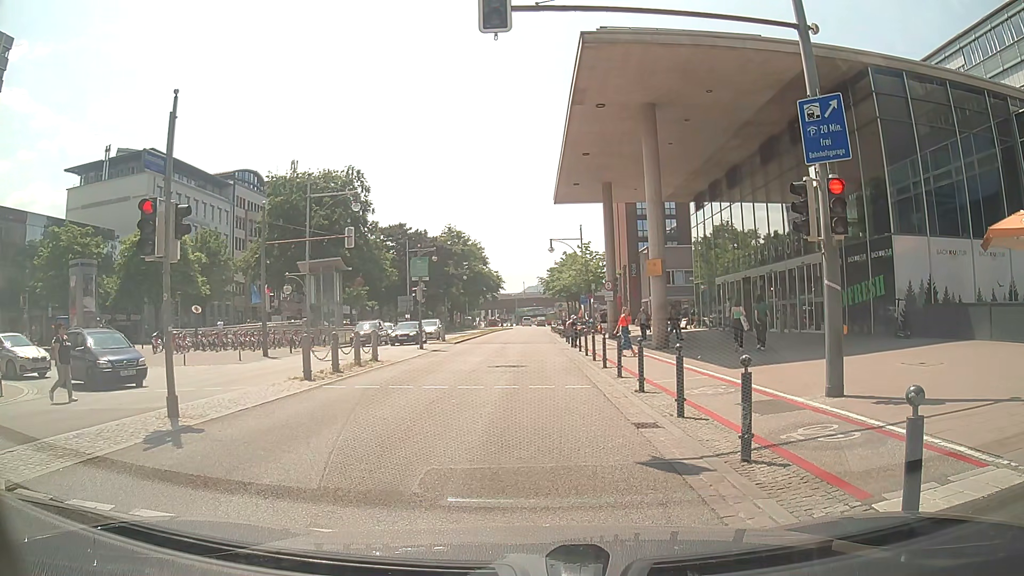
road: primary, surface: asphalt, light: Day
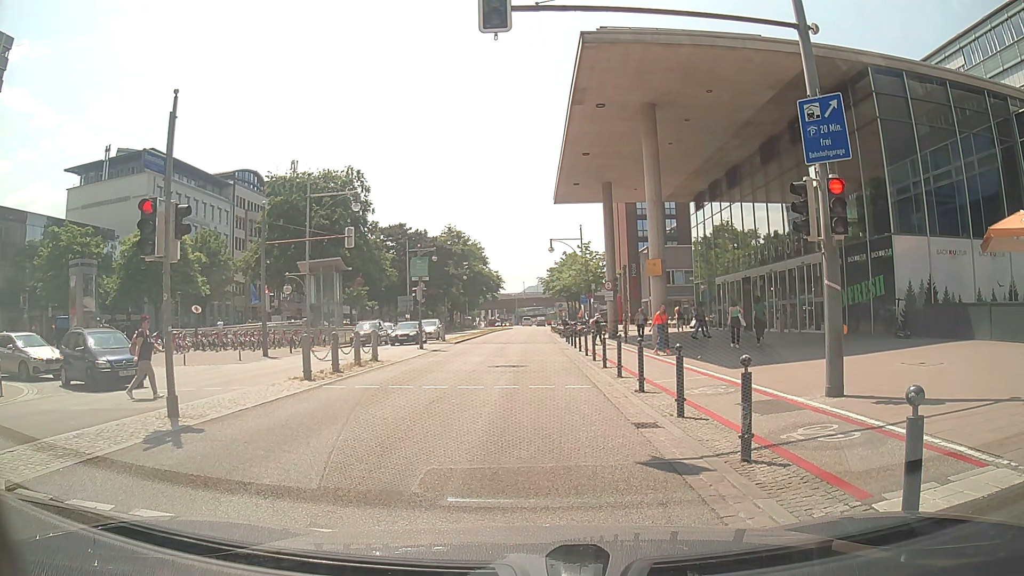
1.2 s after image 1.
(0.0, 0.0) m; 0°
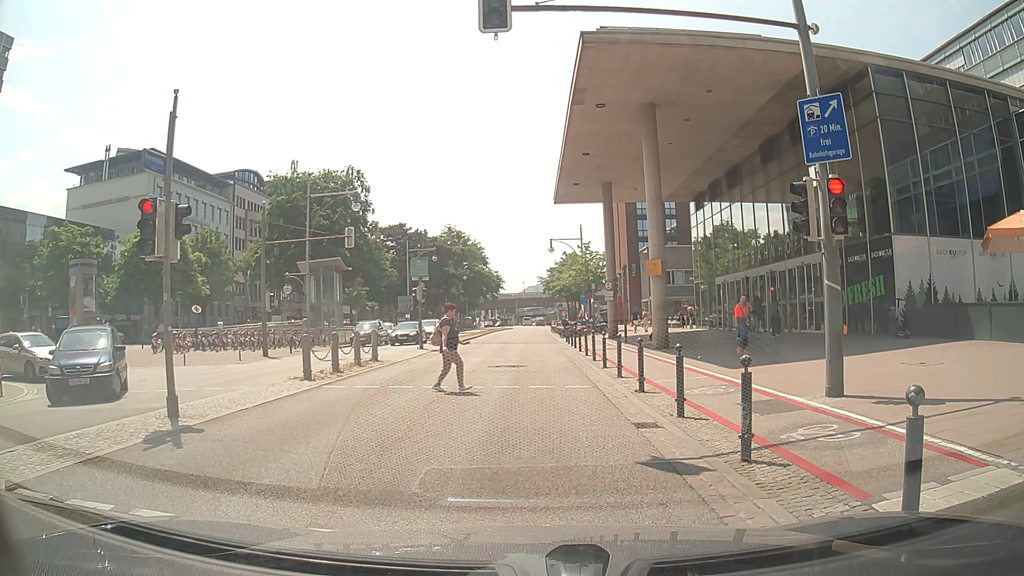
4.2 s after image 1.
(0.0, 0.0) m; 0°
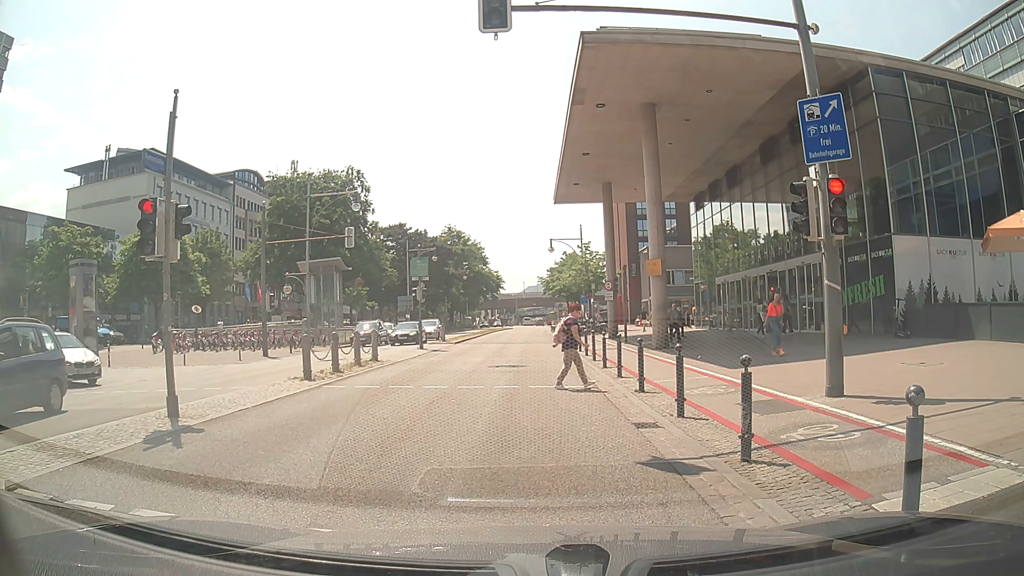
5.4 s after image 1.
(0.0, 0.0) m; 0°
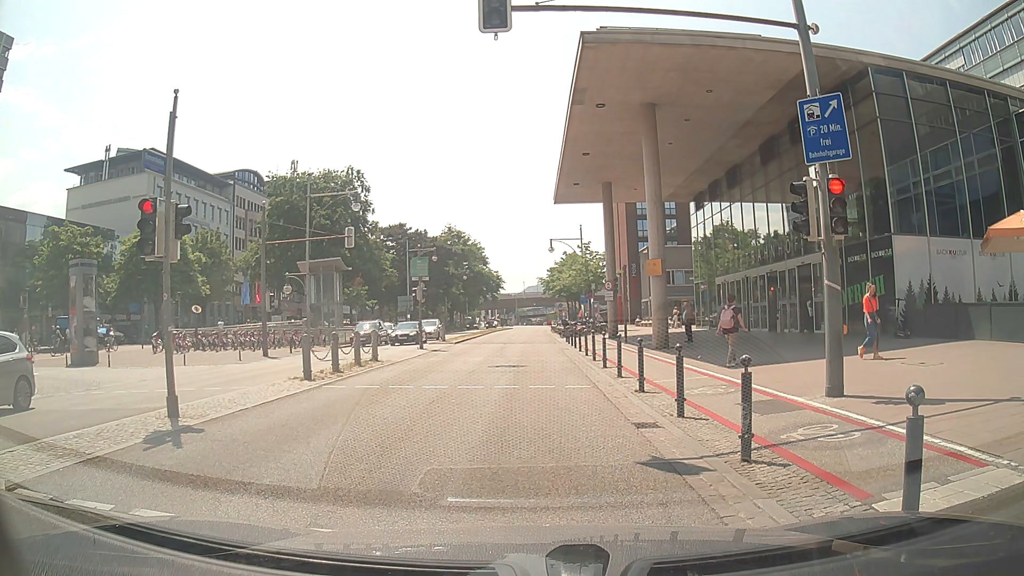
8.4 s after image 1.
(0.0, 0.0) m; 0°
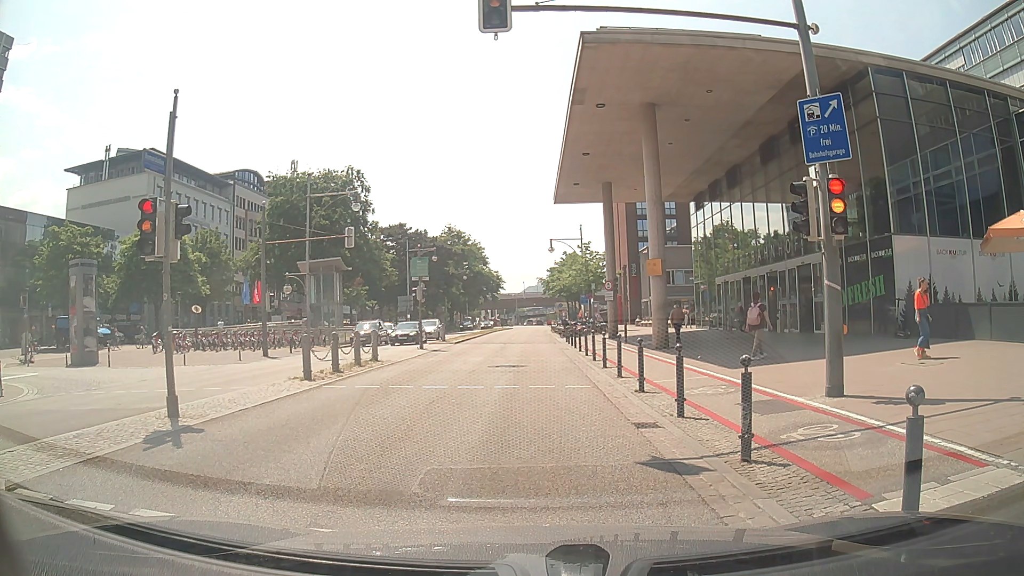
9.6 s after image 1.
(0.0, 0.0) m; 0°
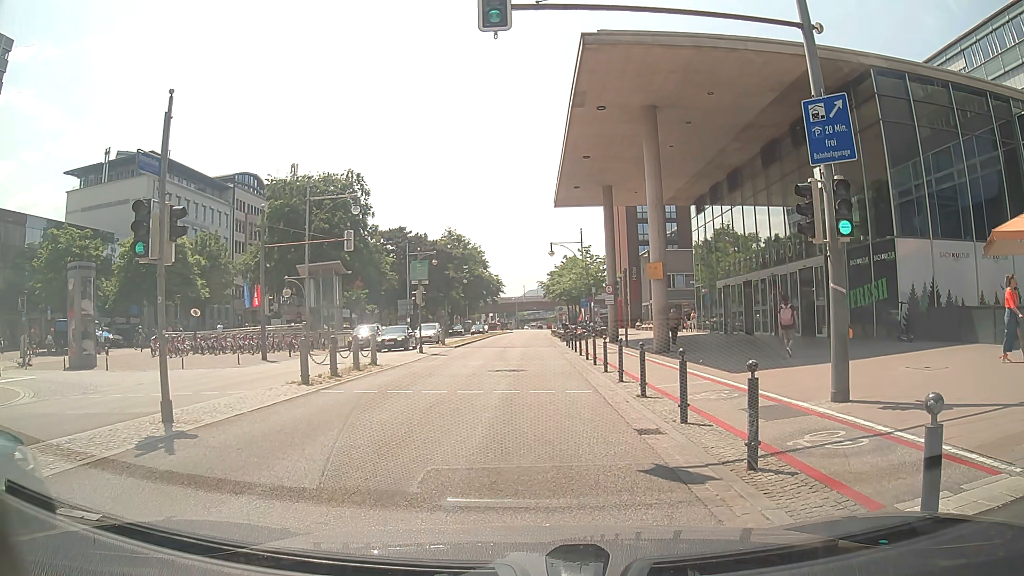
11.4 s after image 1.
(0.0, +0.2) m; 0°
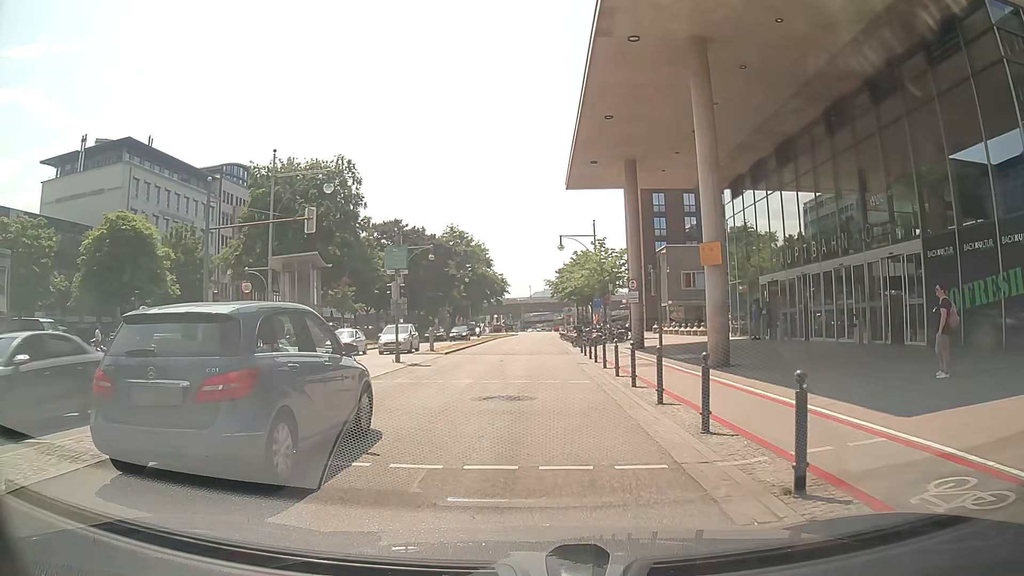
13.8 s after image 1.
(-0.3, +7.5) m; -3°
(0, +10) (0, +20) (0, +30) (0, +40) (0, +50) (0, +60) (+1, +70) (+1, +80) (+2, +90) (+3, +100) m
